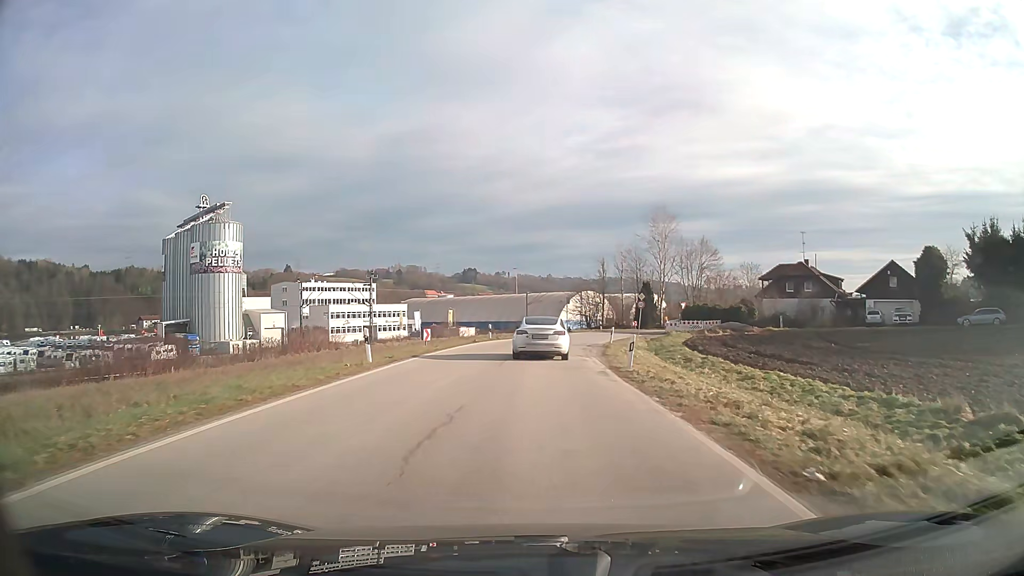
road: unclassified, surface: asphalt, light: Day
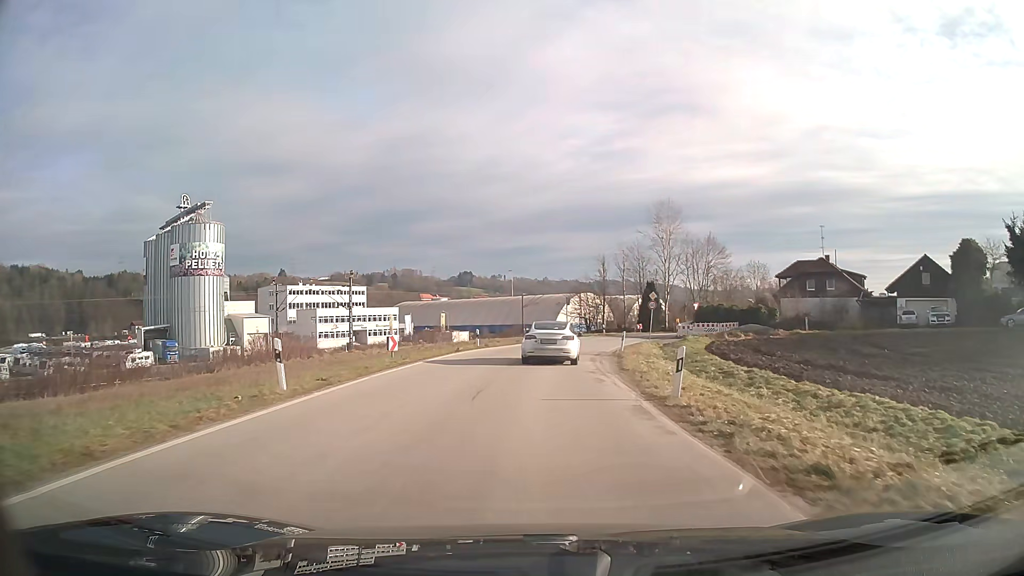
(0.0, +6.7) m; 0°
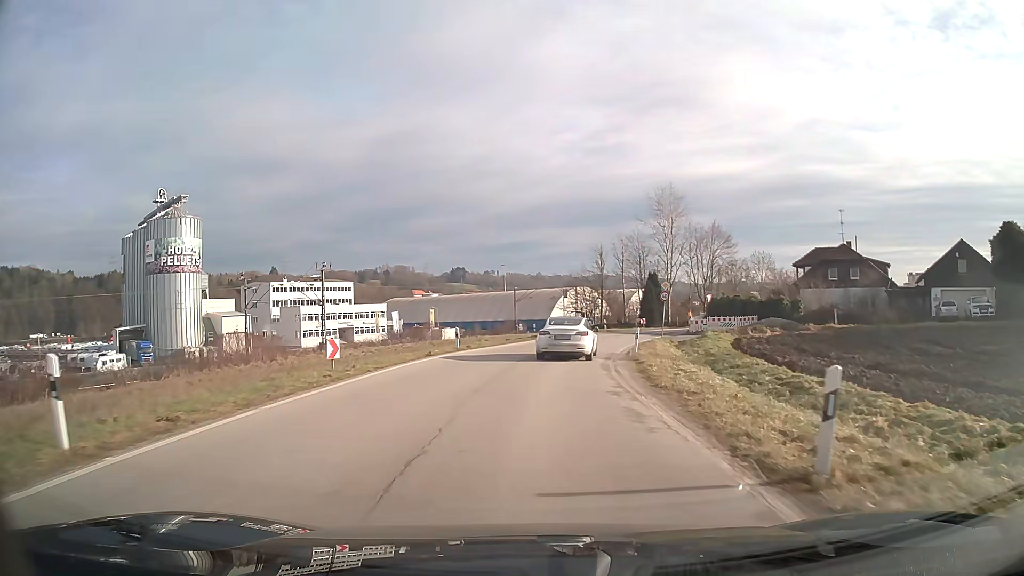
(0.0, +6.6) m; +1°
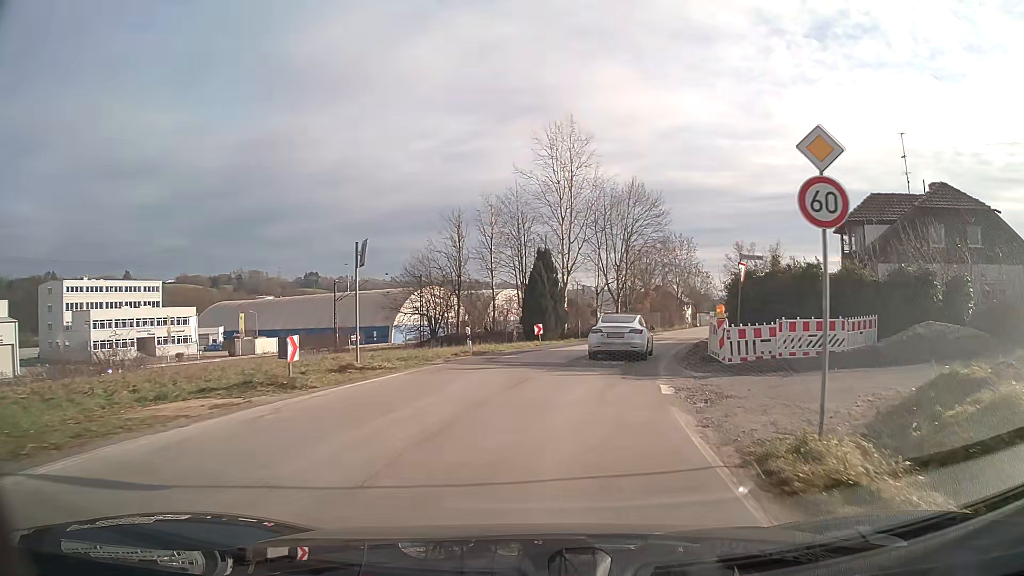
(+3.2, +32.5) m; +13°
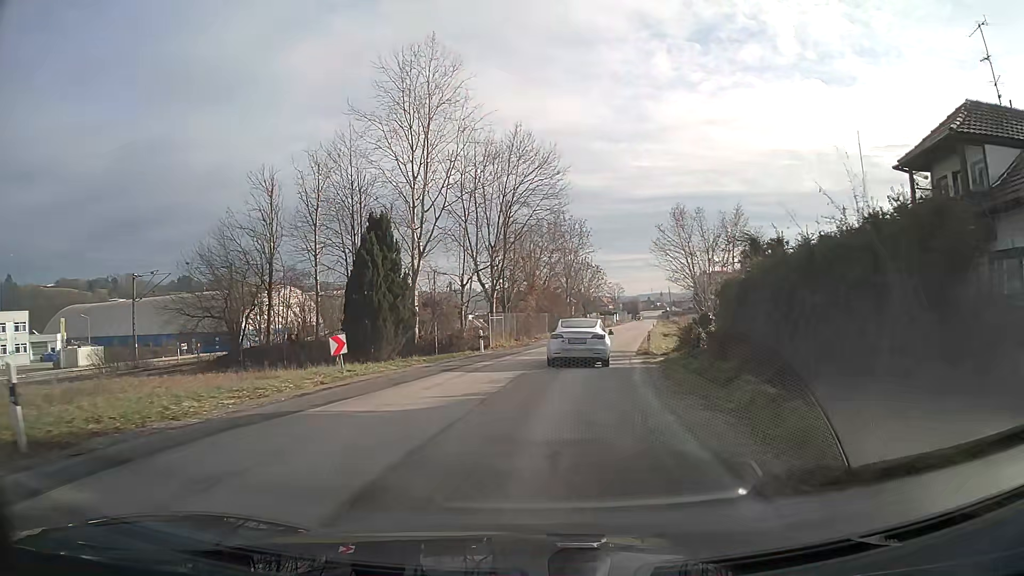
(+1.7, +18.0) m; +10°
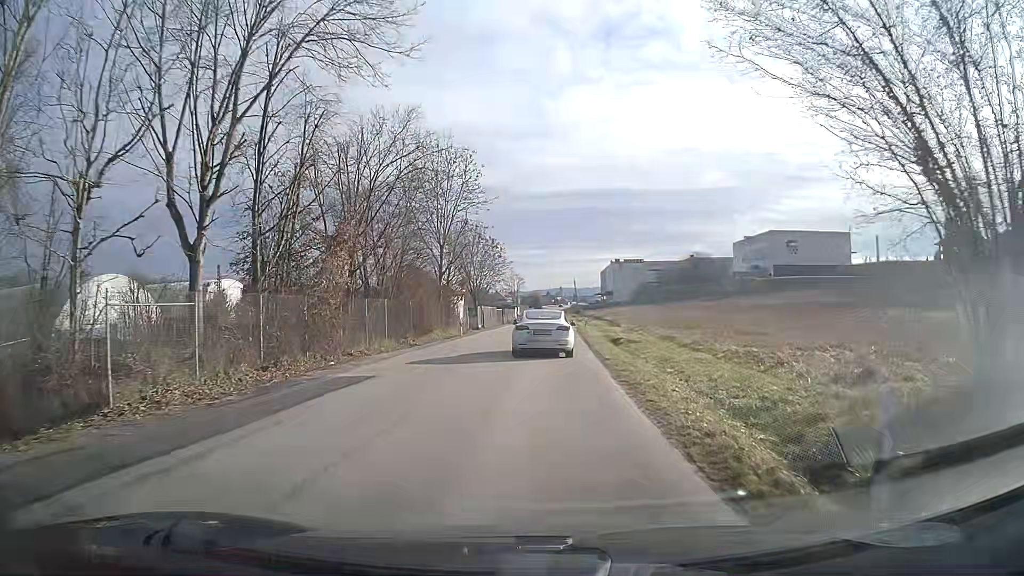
(+2.3, +28.0) m; +8°
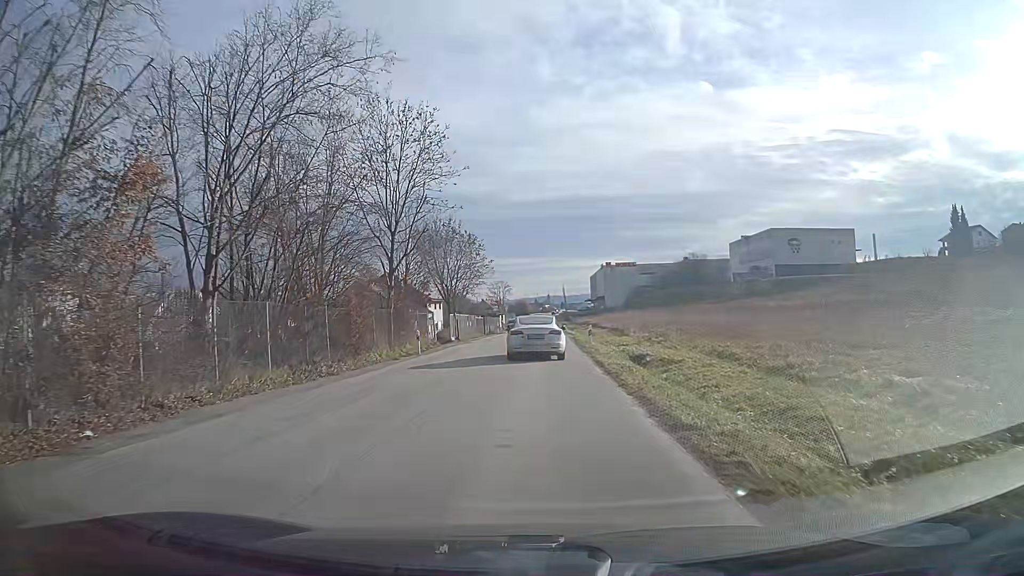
(+0.1, +11.3) m; +1°
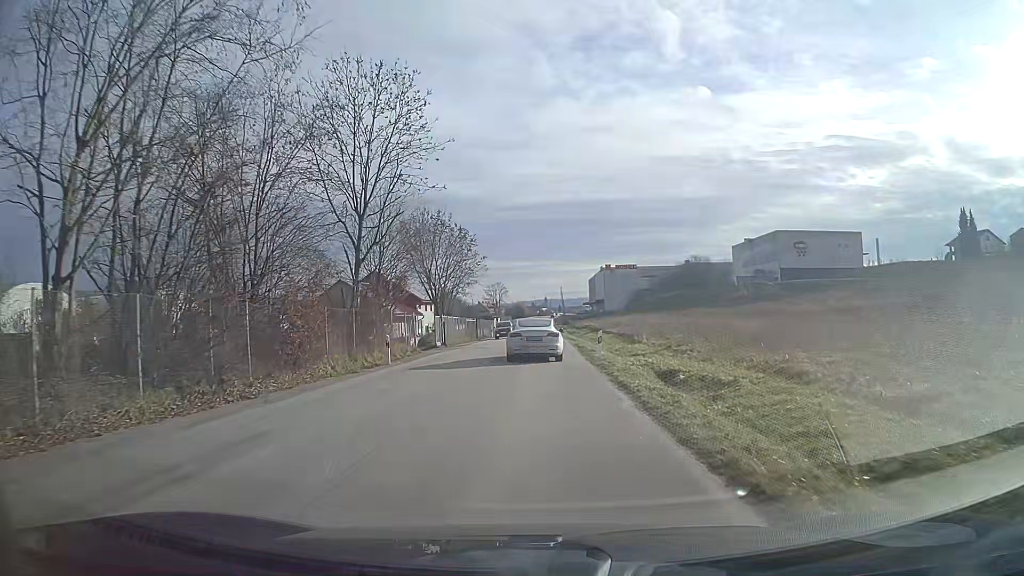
(0.0, +5.8) m; 0°
(0, +10) (0, +20) (0, +30) (0, +40) (0, +50) (0, +60) (0, +70) (+1, +80) (+1, +90) (+1, +100) m
